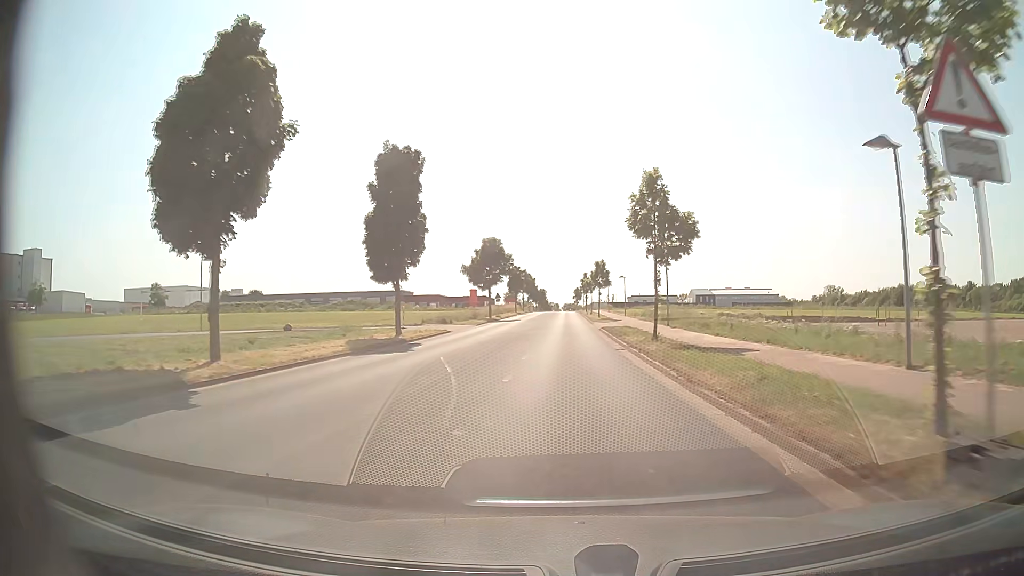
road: tertiary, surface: asphalt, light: Day
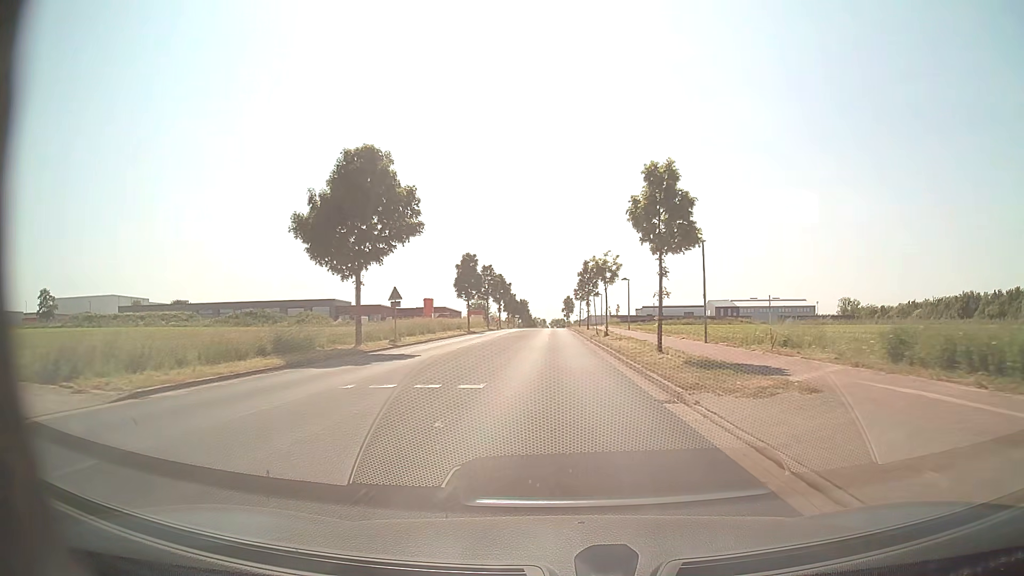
(+0.9, +48.0) m; +1°
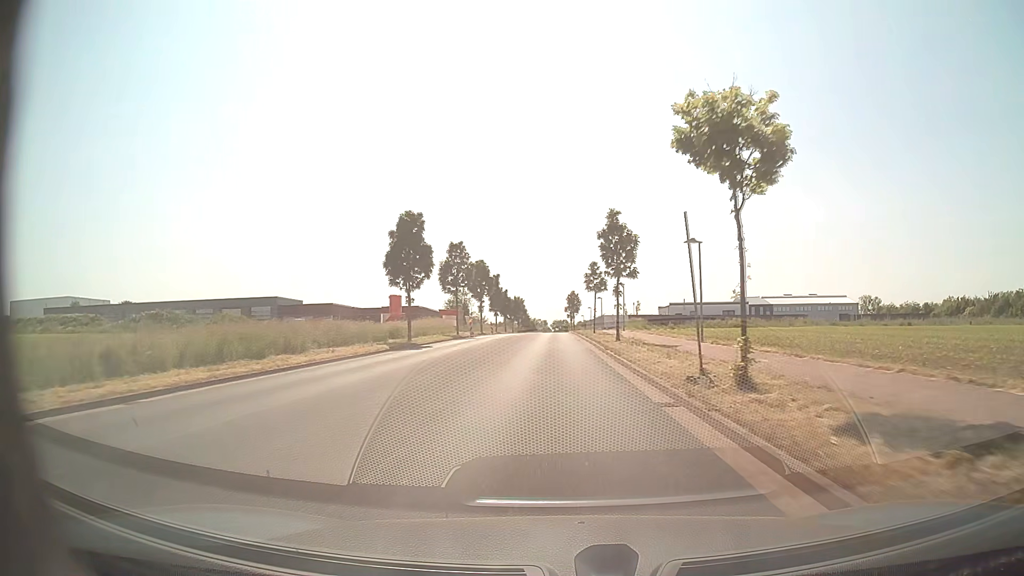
(0.0, +29.6) m; 0°
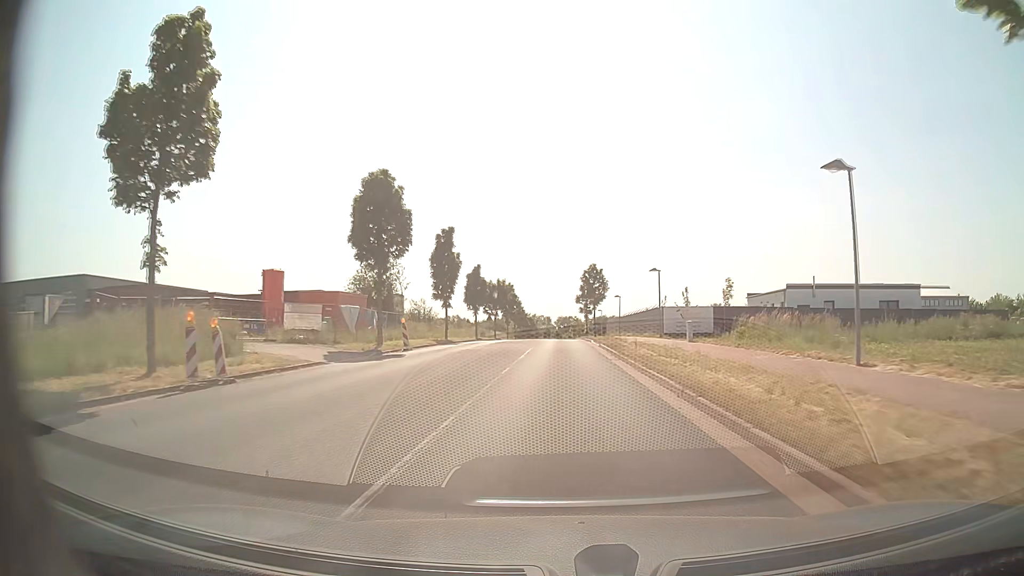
(-0.4, +49.8) m; -1°
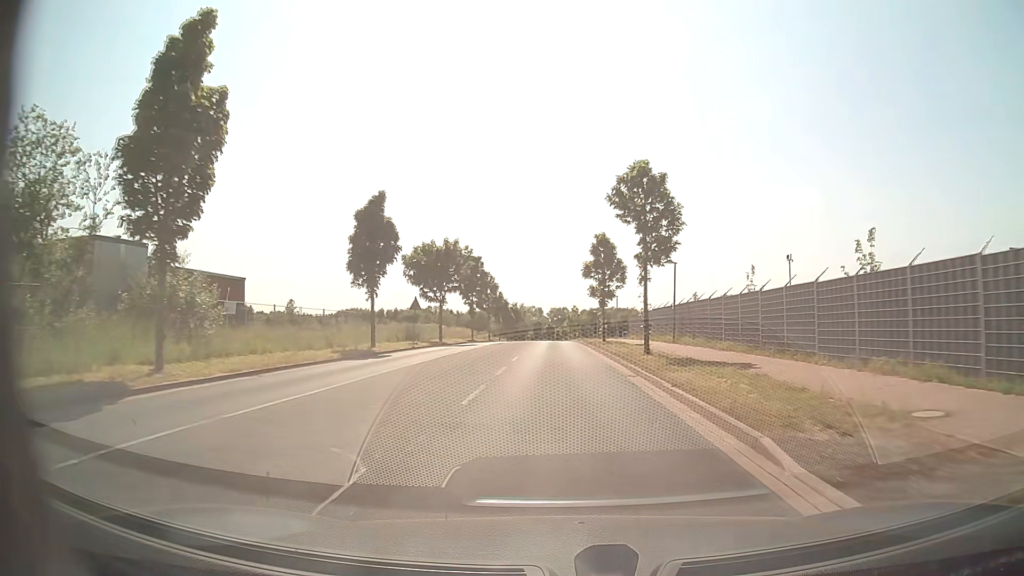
(+0.2, +39.0) m; +1°
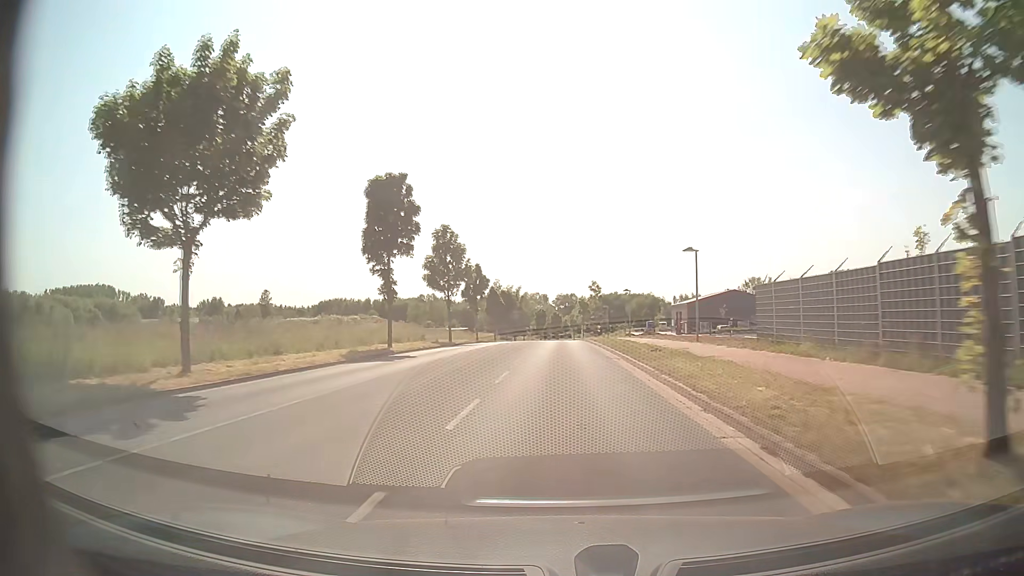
(-0.1, +38.7) m; -1°
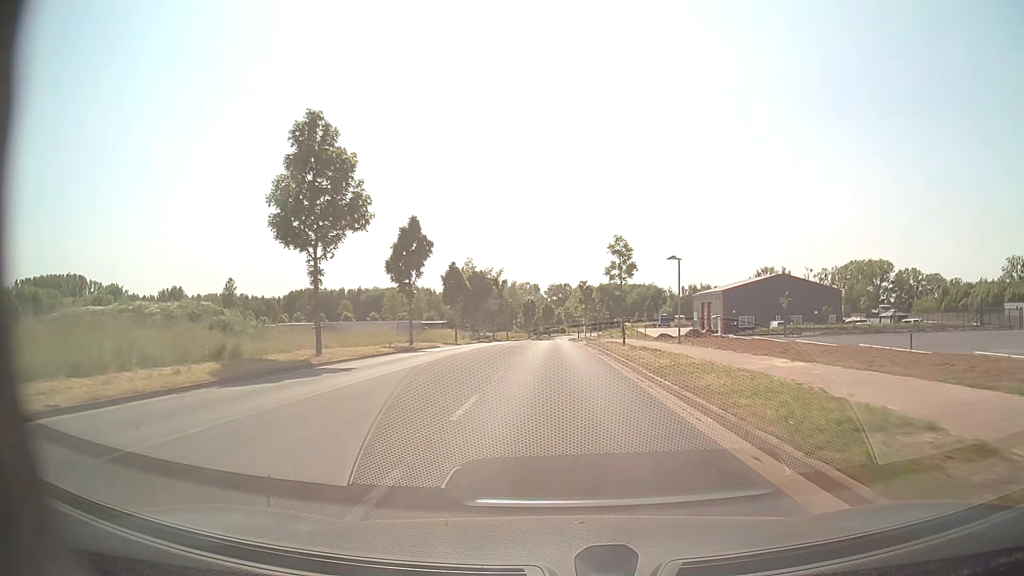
(+0.1, +29.5) m; +1°
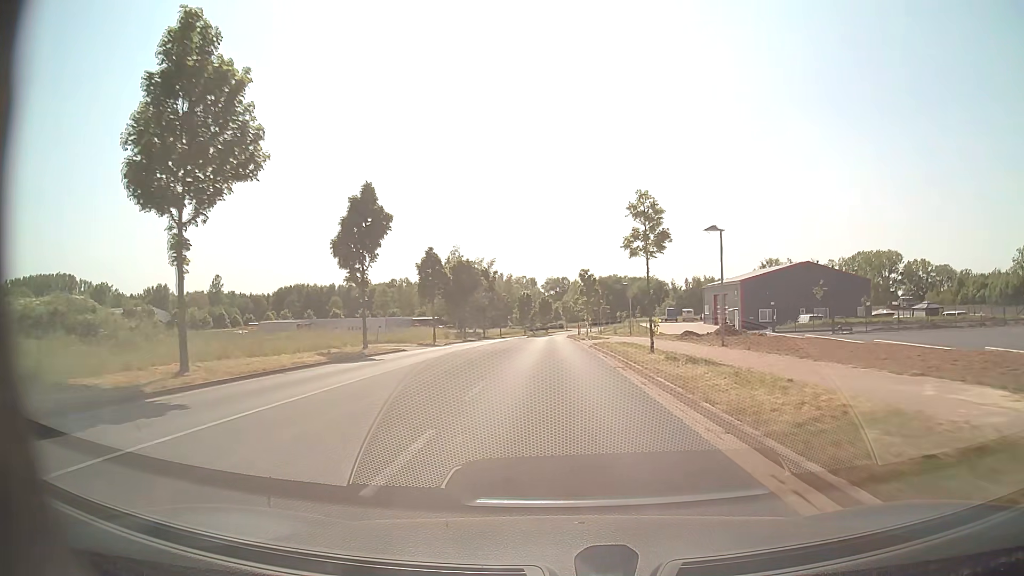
(0.0, +9.9) m; 0°
(0, +10) (0, +20) (0, +30) (0, +40) (0, +50) (0, +60) (-1, +70) (-1, +80) (-1, +90) (-1, +100) m
